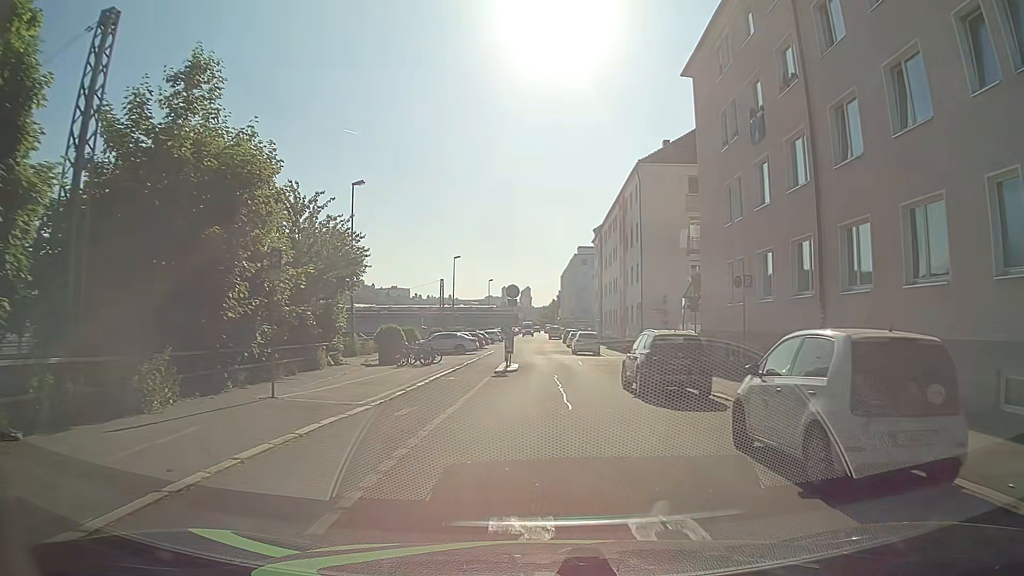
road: residential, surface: asphalt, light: Day
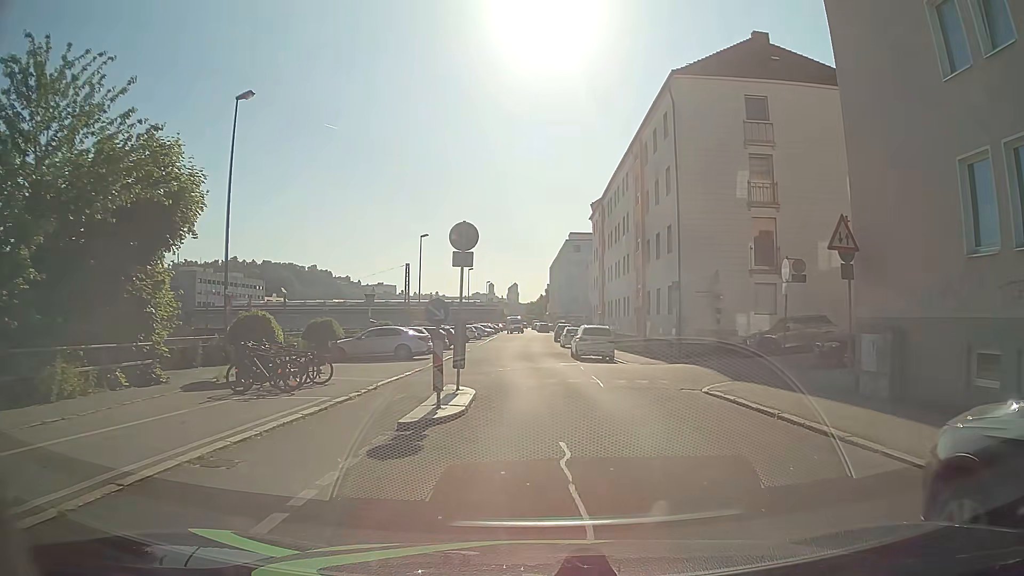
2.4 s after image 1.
(+0.2, +15.1) m; +1°
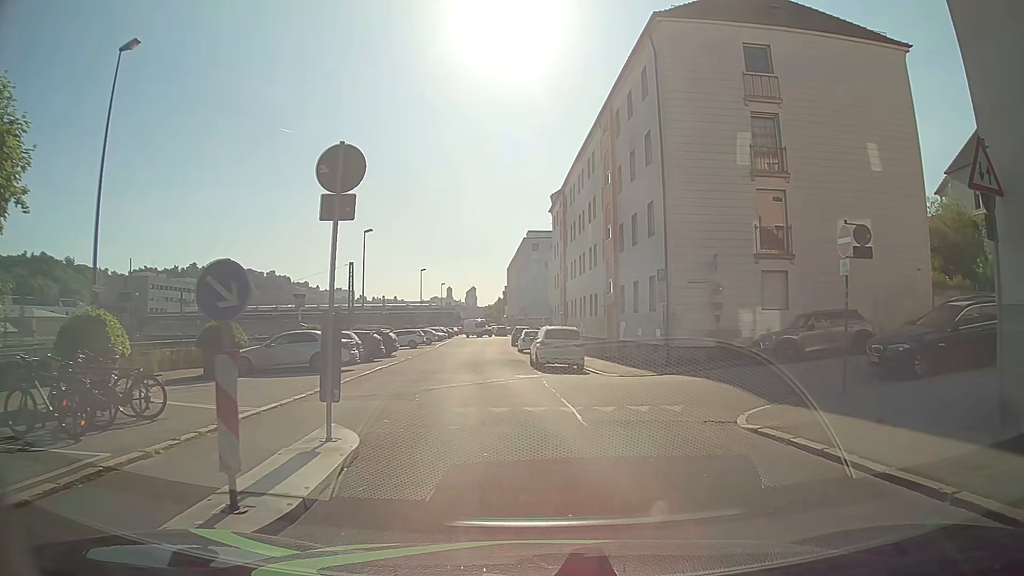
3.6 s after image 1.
(+0.1, +6.0) m; +4°
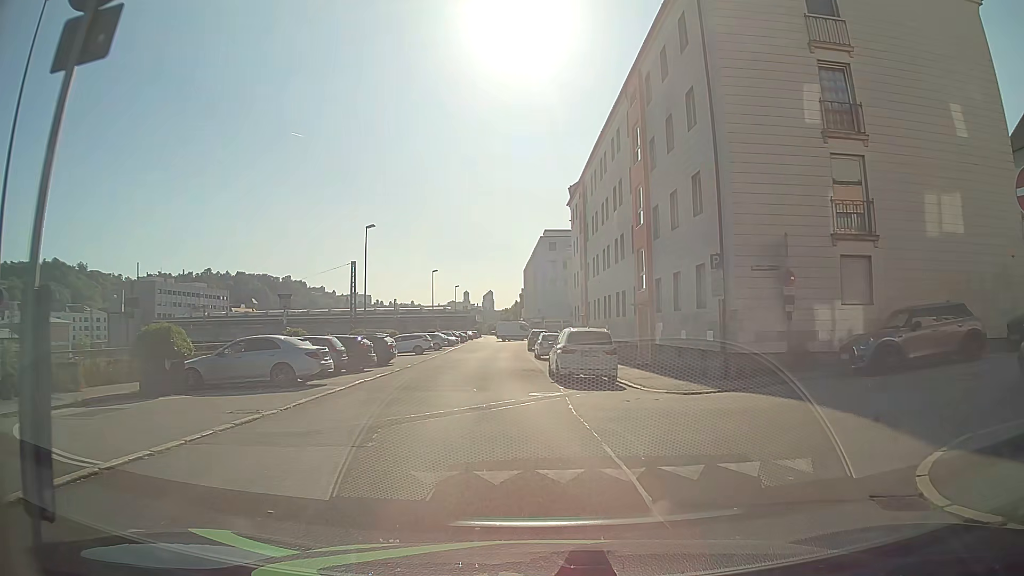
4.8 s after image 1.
(-0.1, +5.0) m; -1°
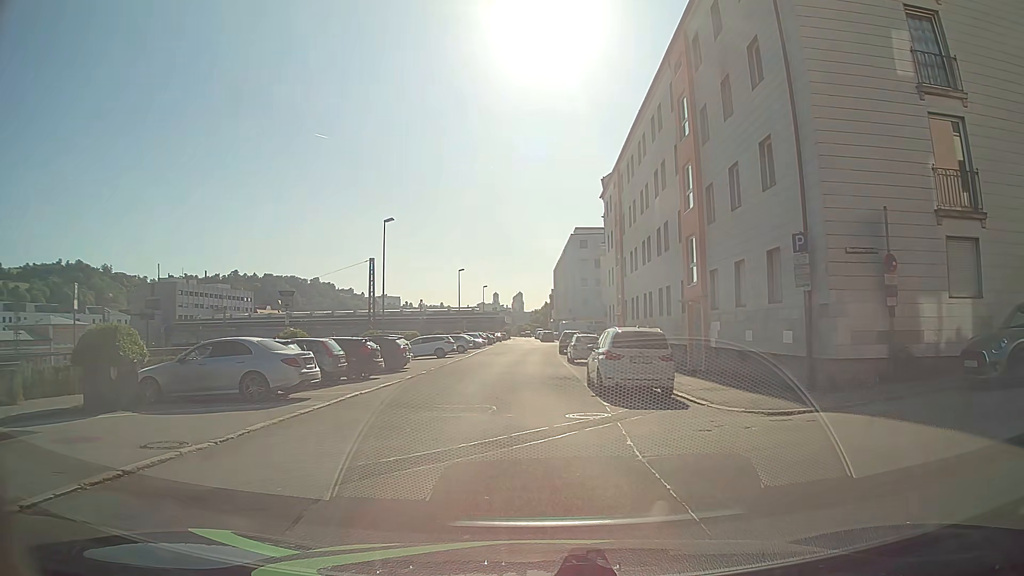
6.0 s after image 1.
(-0.1, +3.8) m; -3°
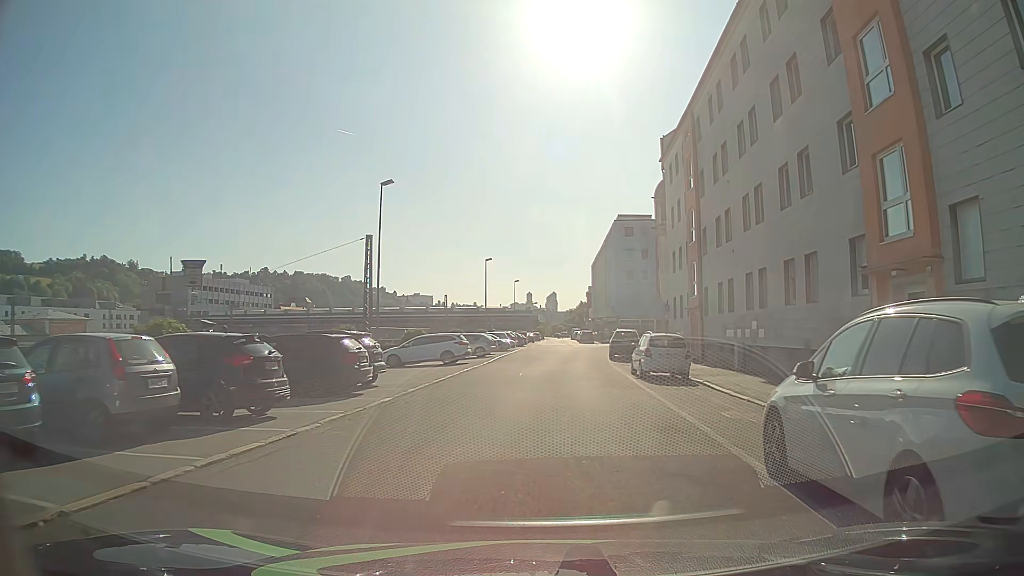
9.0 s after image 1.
(-0.4, +12.8) m; -3°
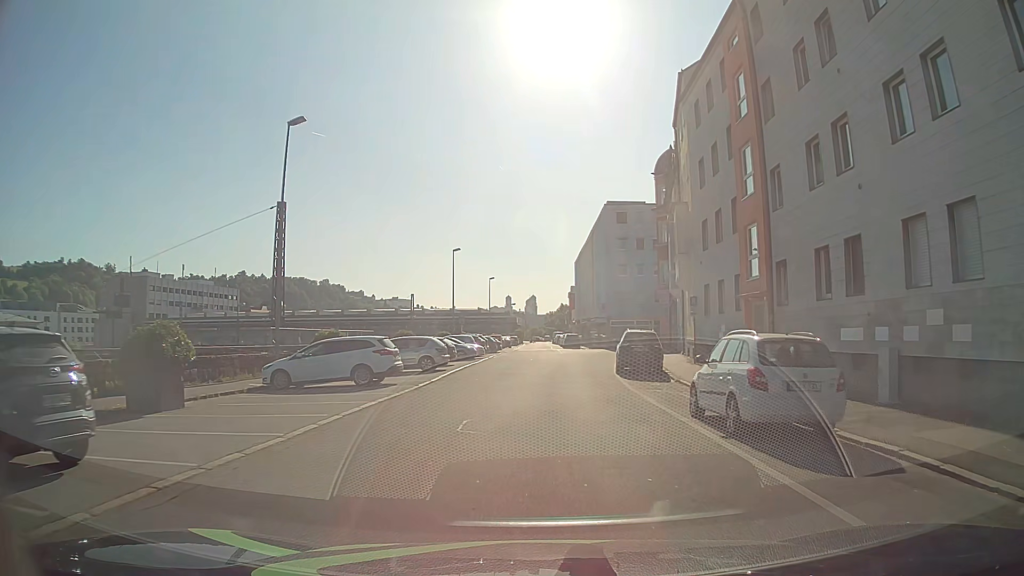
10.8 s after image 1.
(+0.3, +12.7) m; +2°
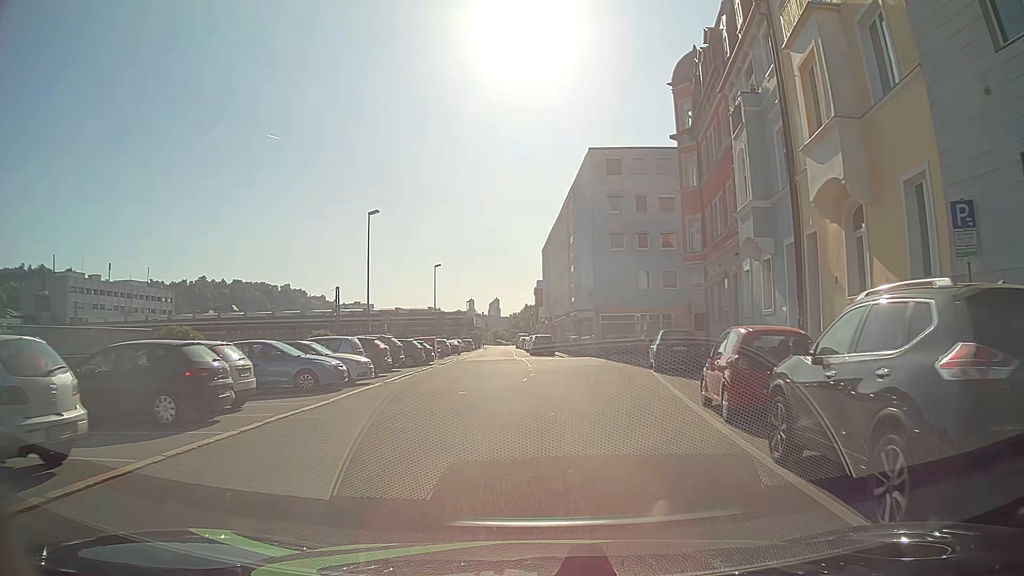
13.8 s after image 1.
(+0.4, +22.5) m; +3°
